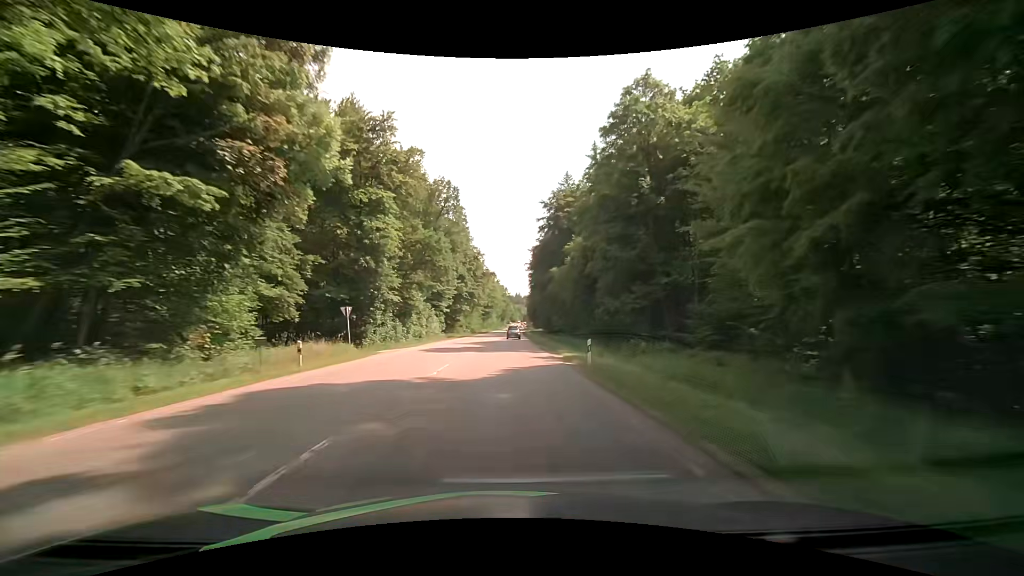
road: secondary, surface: asphalt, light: Day
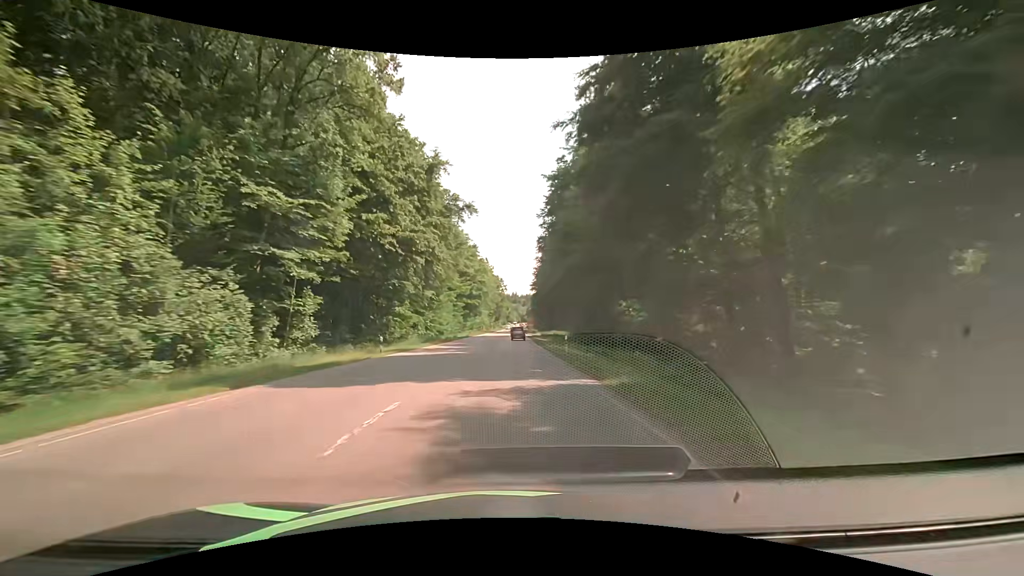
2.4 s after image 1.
(-0.3, +56.8) m; 0°
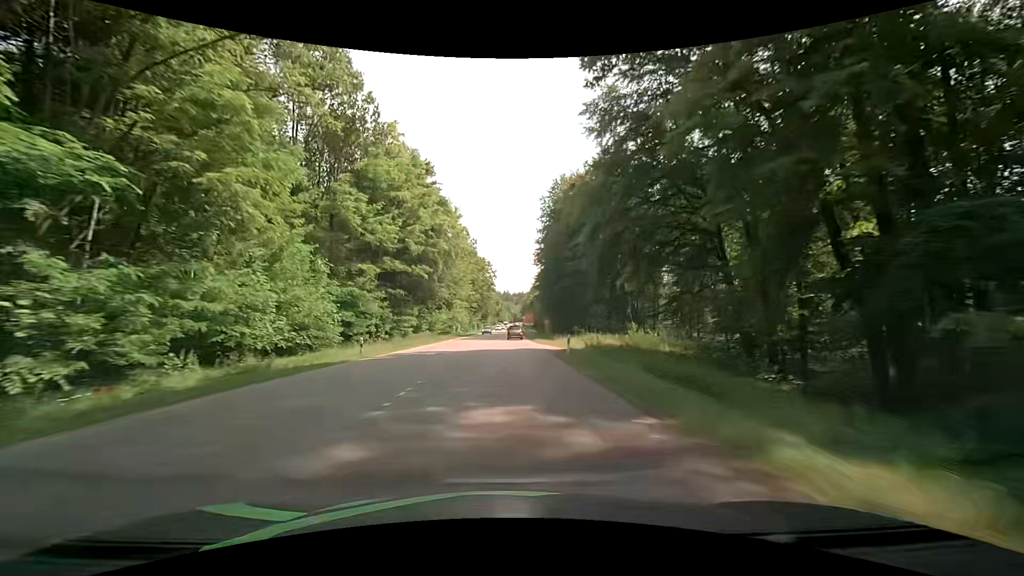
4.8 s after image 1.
(+0.1, +56.7) m; +1°
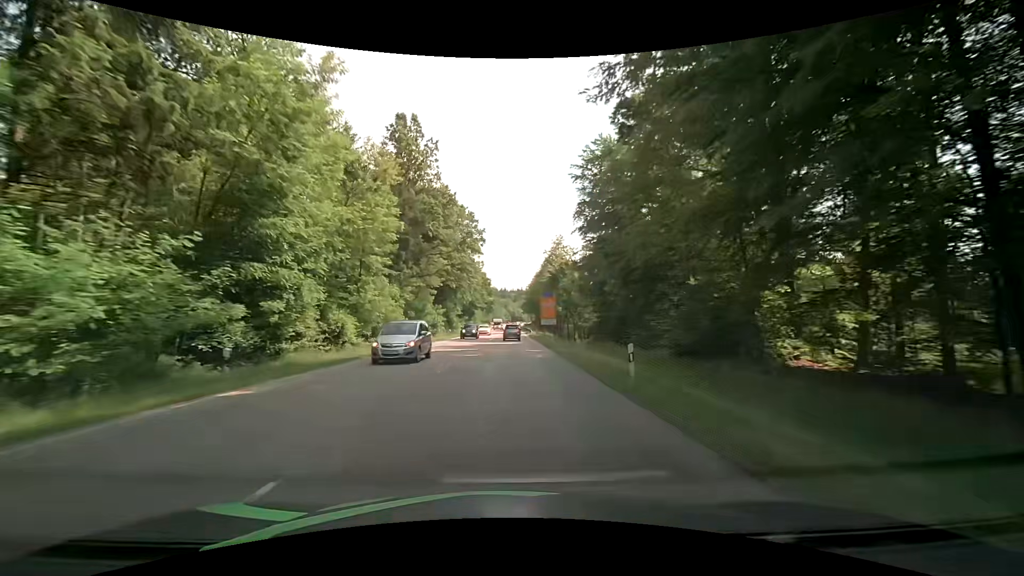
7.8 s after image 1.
(-0.1, +68.5) m; 0°
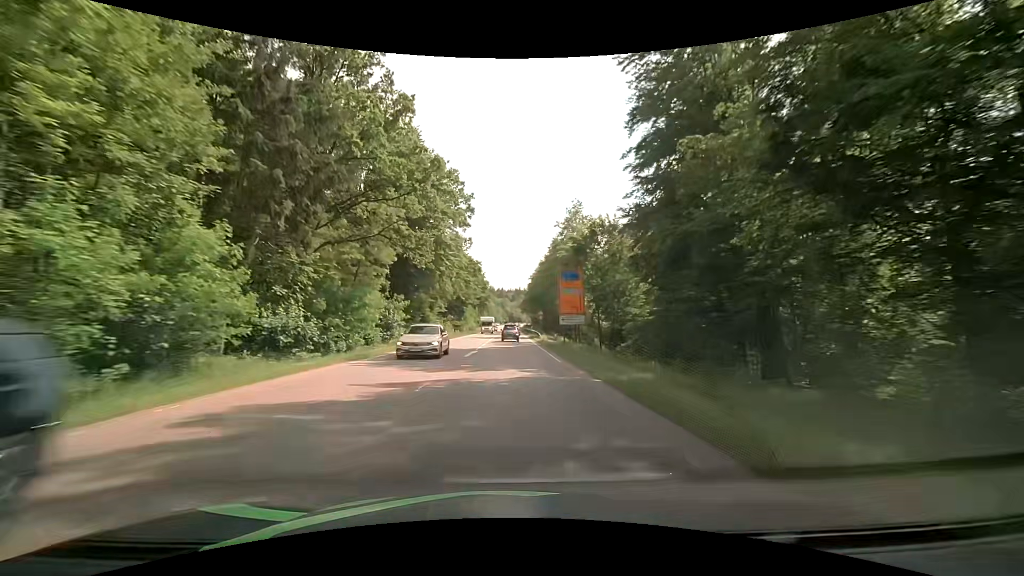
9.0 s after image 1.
(-0.1, +25.6) m; 0°
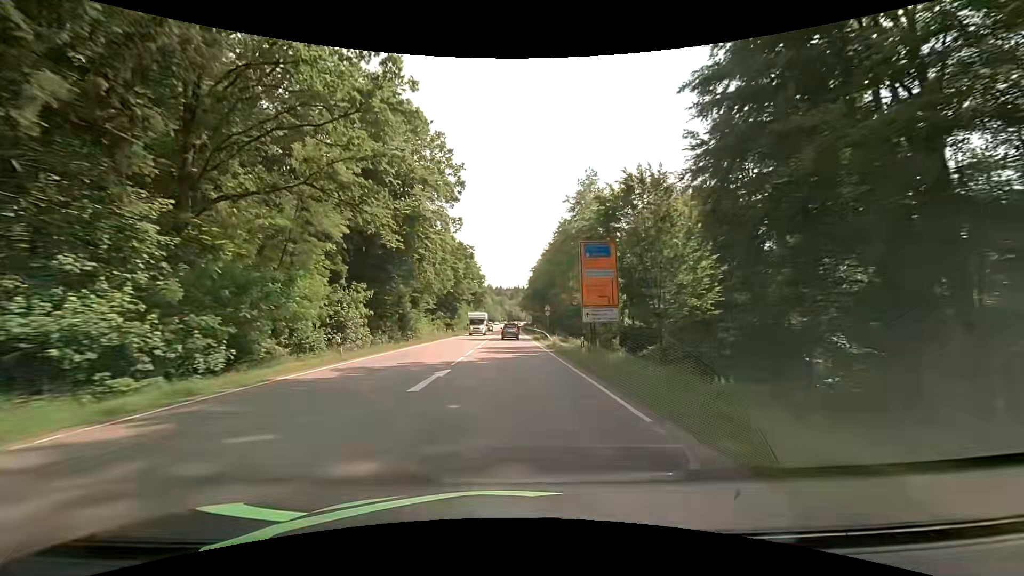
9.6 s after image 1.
(0.0, +12.4) m; 0°
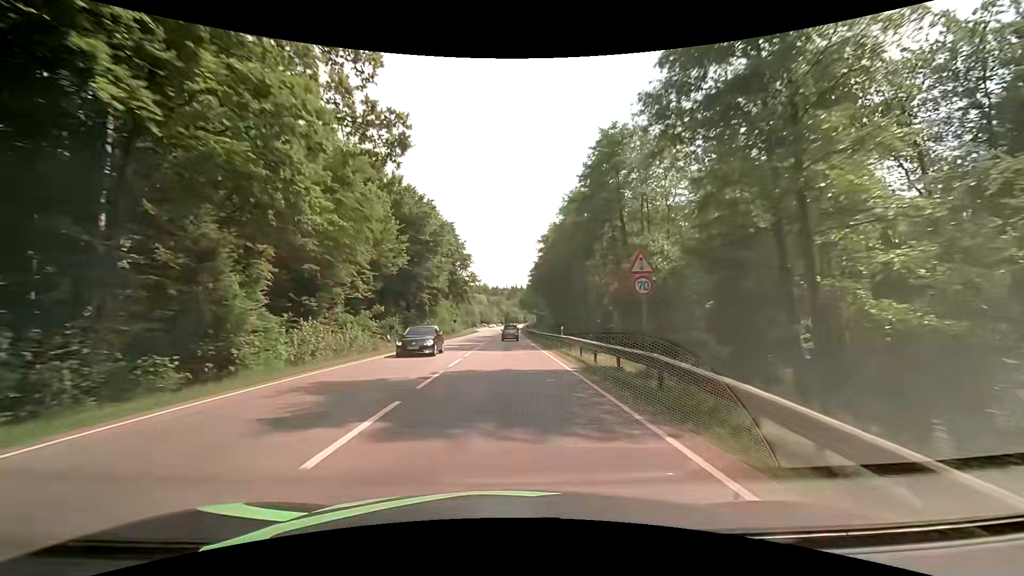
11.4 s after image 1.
(-0.1, +35.5) m; 0°
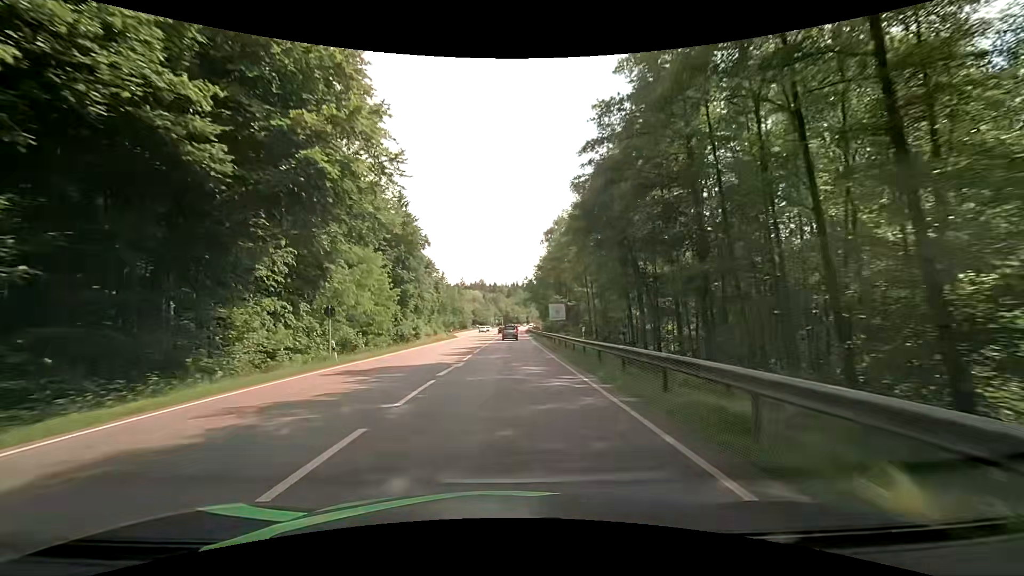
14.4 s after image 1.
(+0.2, +56.0) m; 0°
(0, +10) (0, +20) (0, +30) (0, +40) (0, +50) (0, +60) (0, +70) (+1, +80) (+1, +90) (+1, +100) m
